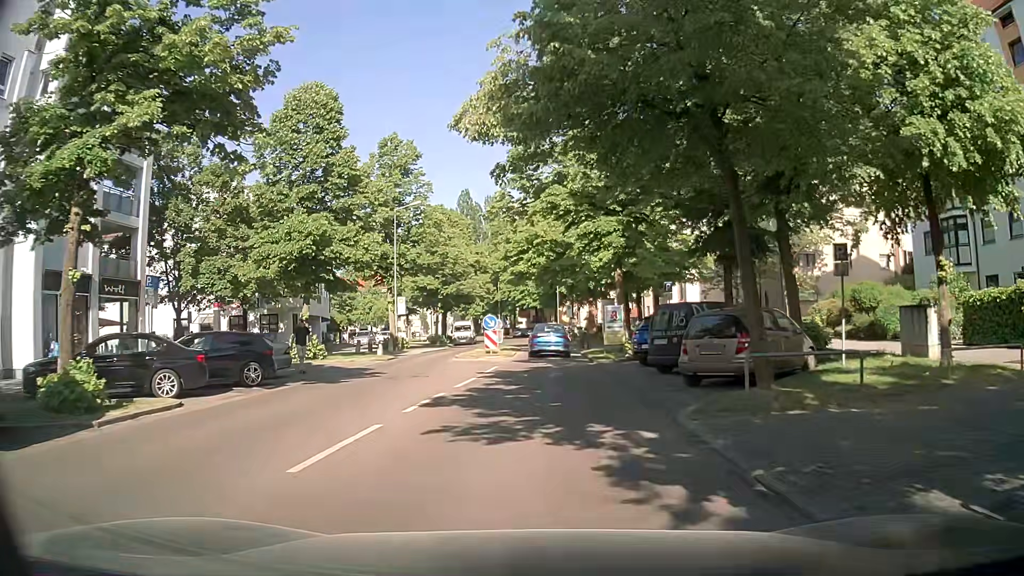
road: residential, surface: asphalt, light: Day
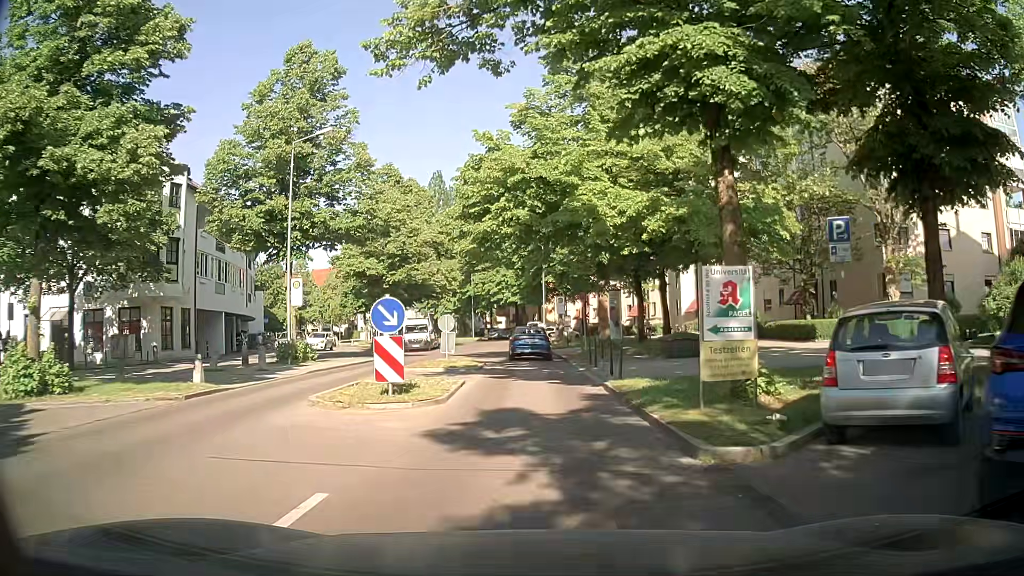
(+0.3, +17.2) m; +2°
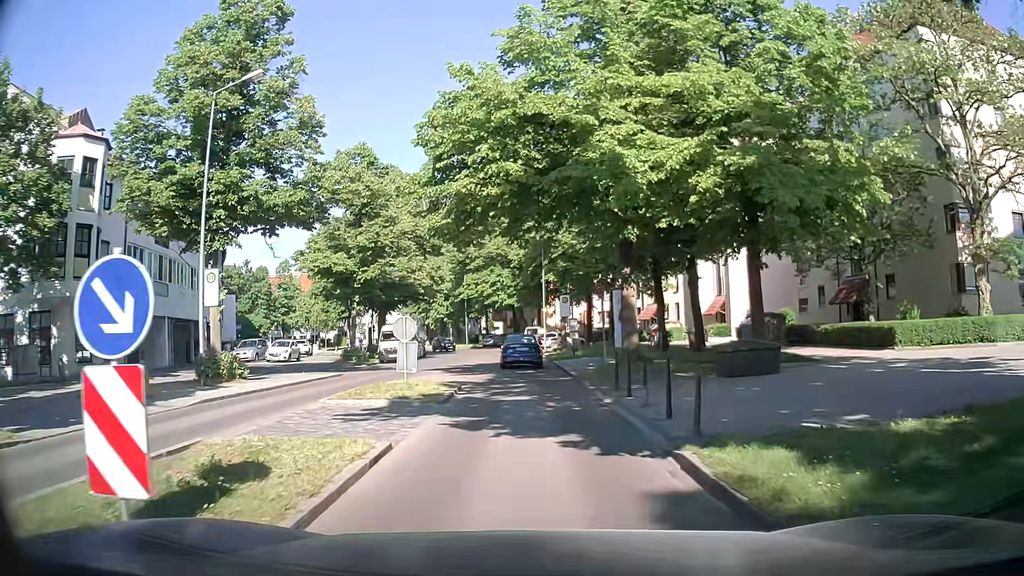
(-0.1, +7.8) m; -1°
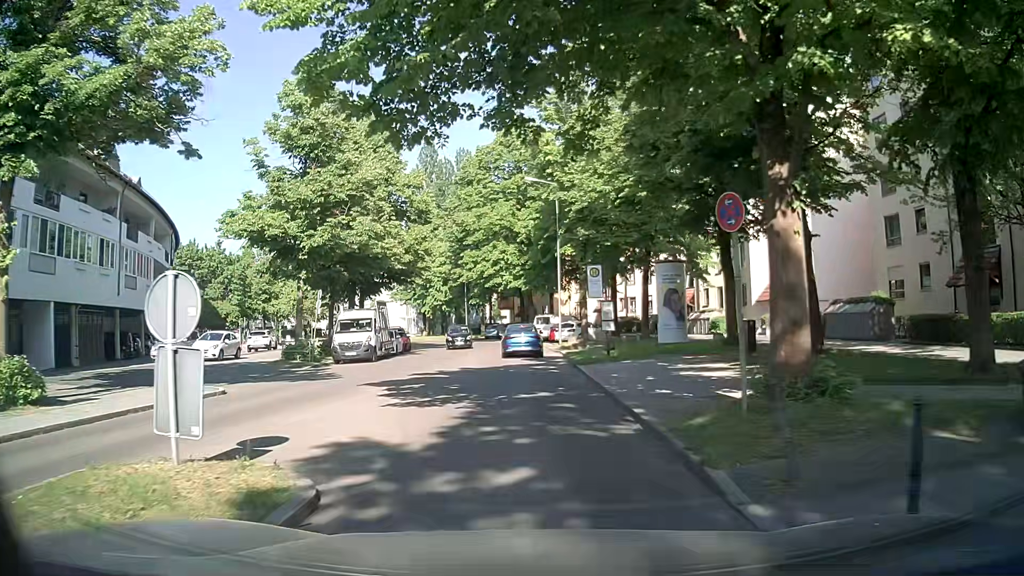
(0.0, +11.9) m; 0°
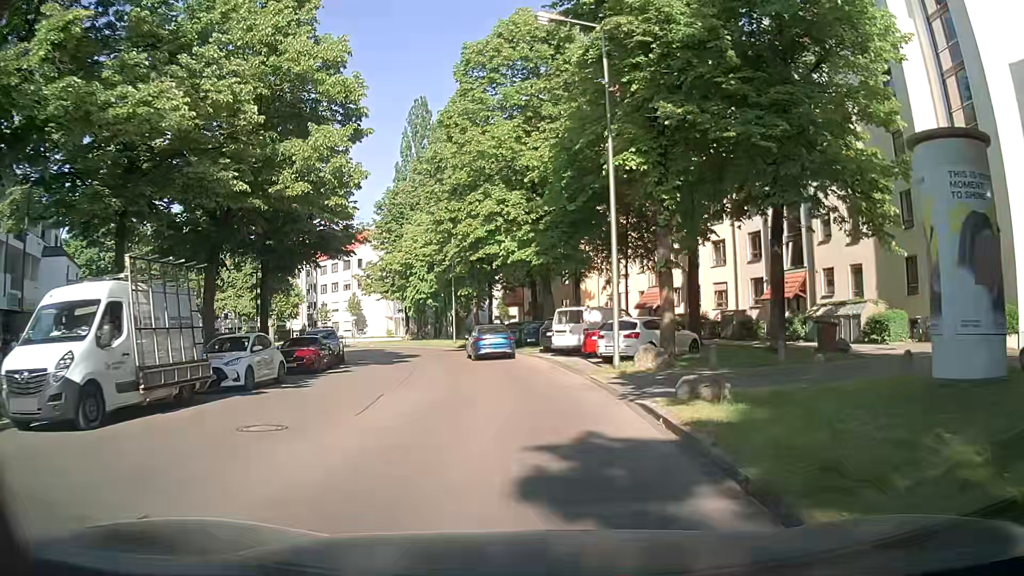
(-0.4, +21.8) m; -2°
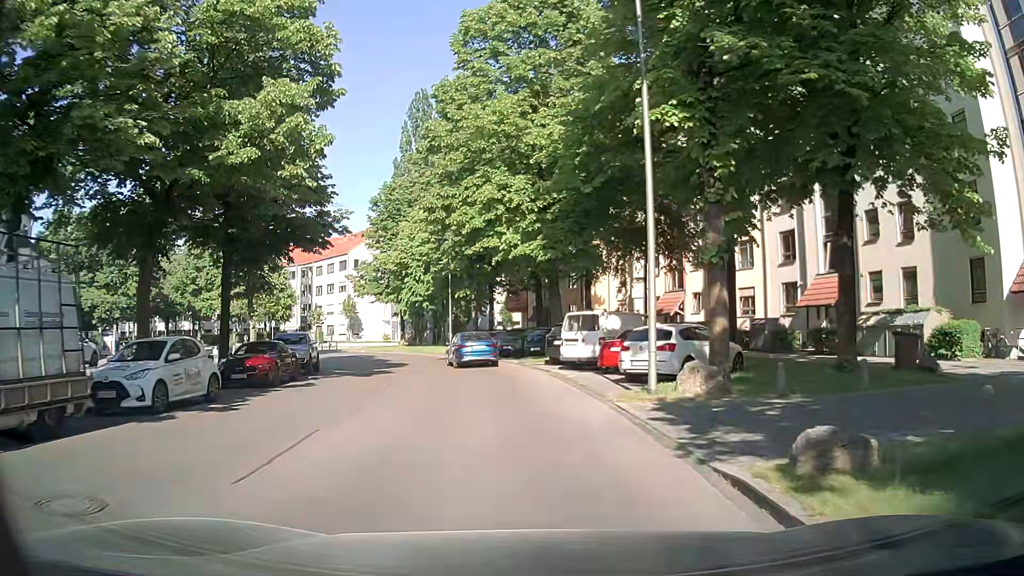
(-0.1, +4.7) m; -1°
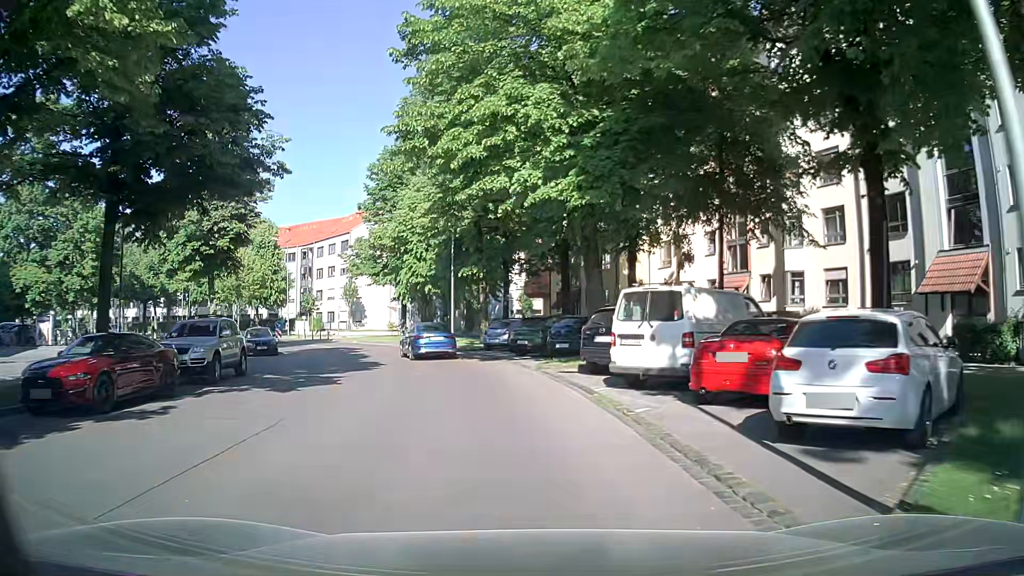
(0.0, +9.8) m; -1°
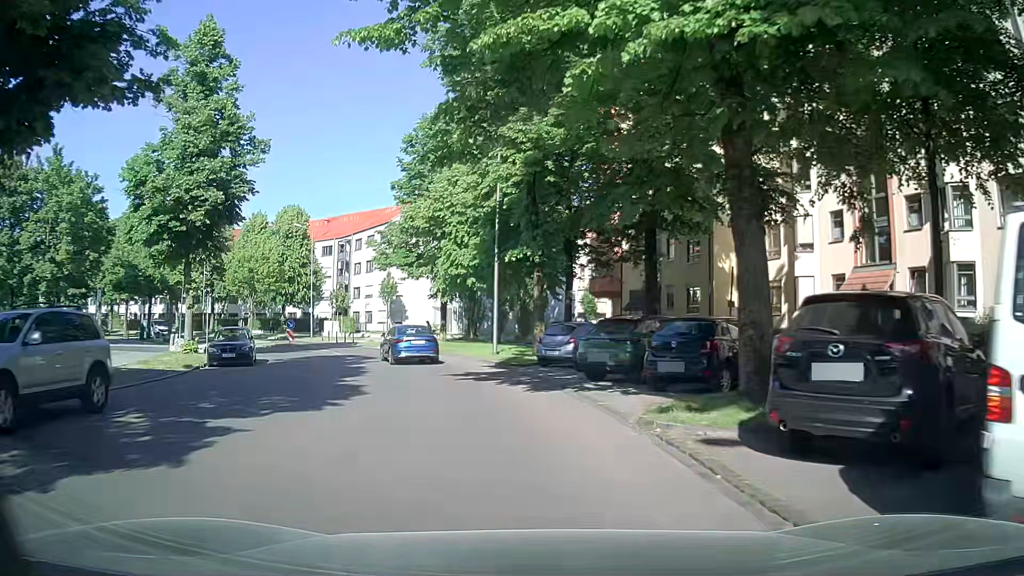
(-0.5, +9.8) m; -5°
(-1, +10) (-2, +20) (-5, +29) (-9, +39) (-14, +47) (-21, +55) (-28, +62) (-35, +69) (-44, +74) (-53, +77) m
